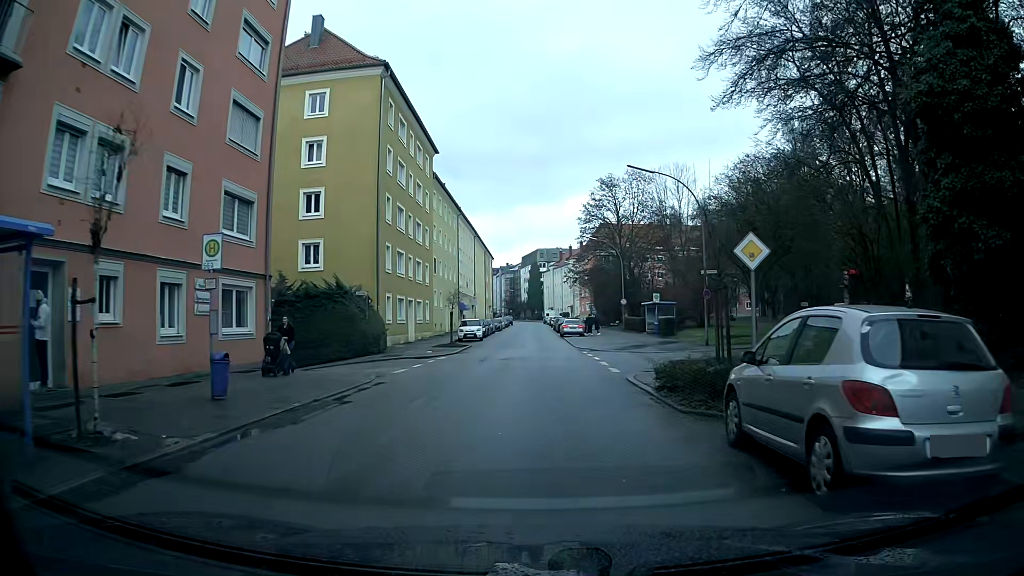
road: tertiary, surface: asphalt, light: Day
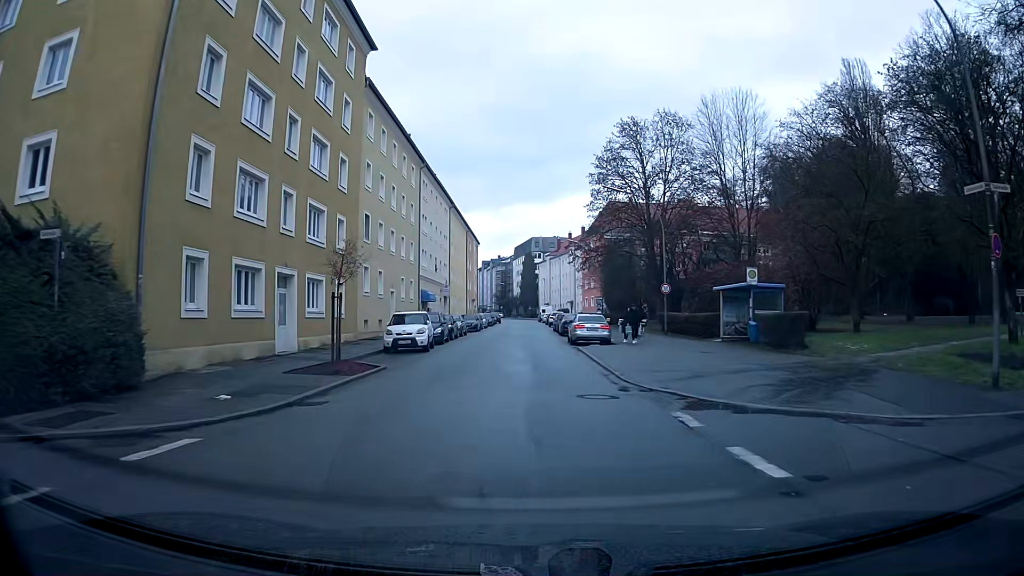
(+0.4, +22.8) m; +2°
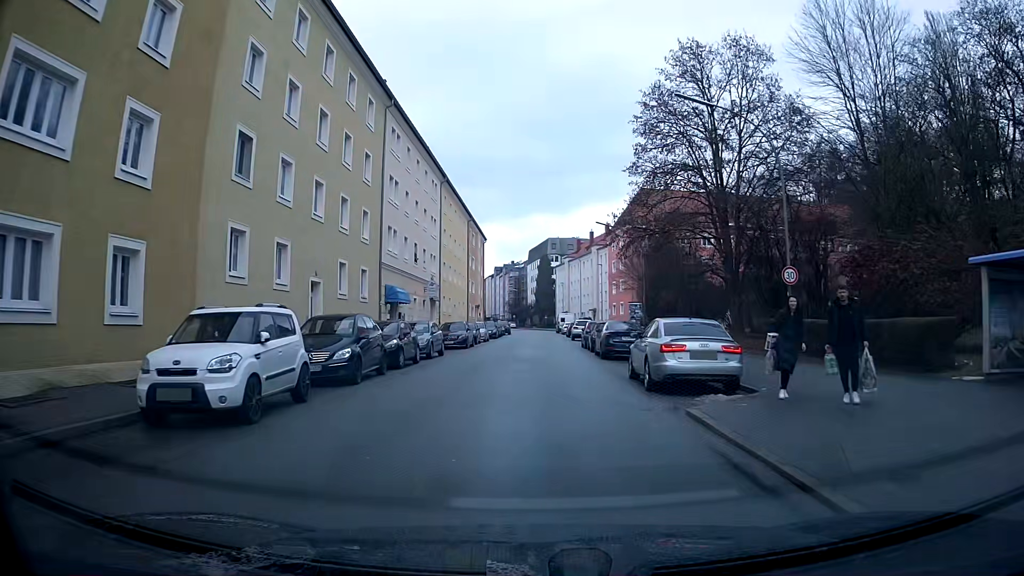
(-0.6, +18.2) m; -3°
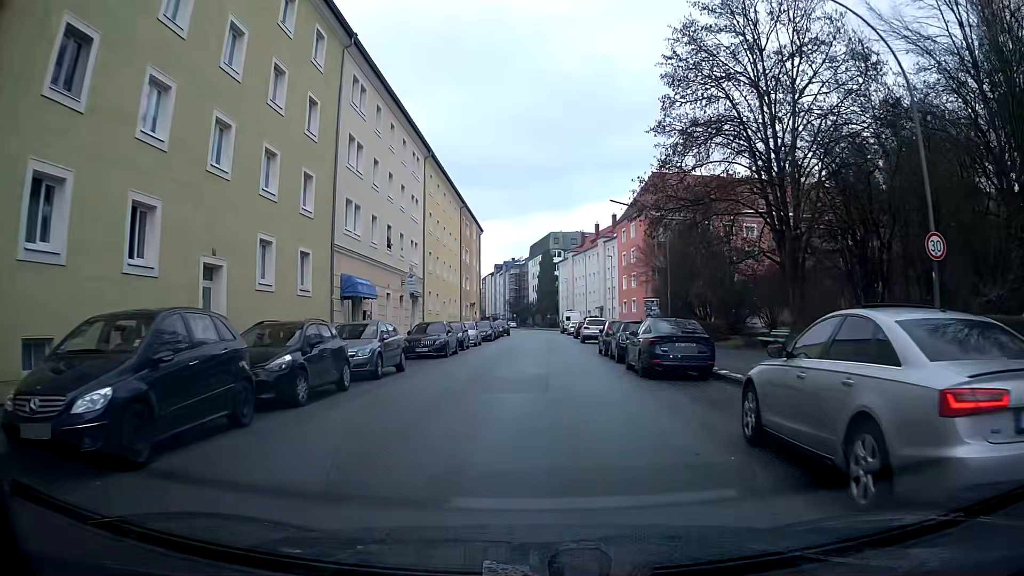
(+0.1, +9.0) m; +1°
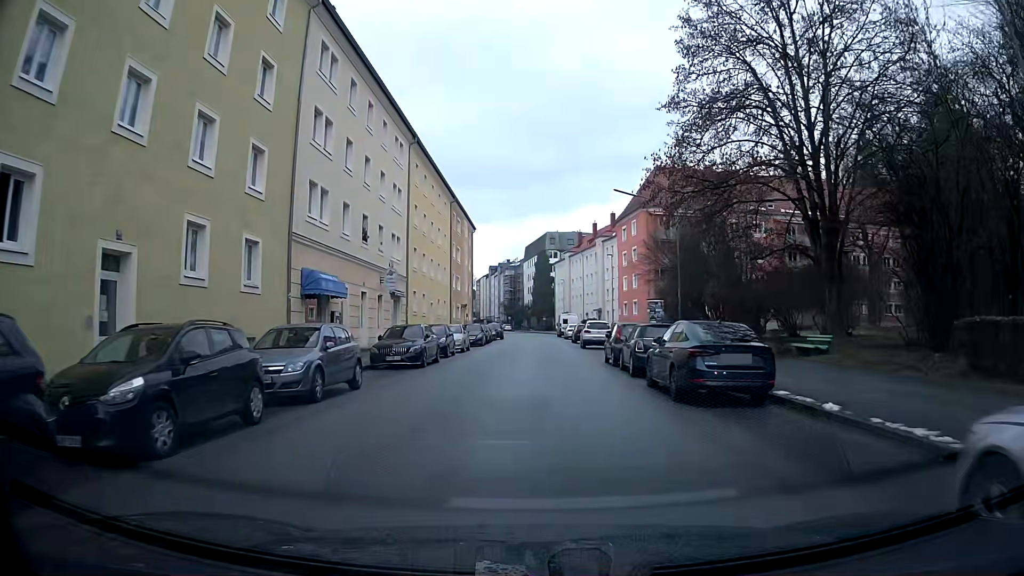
(0.0, +4.4) m; 0°
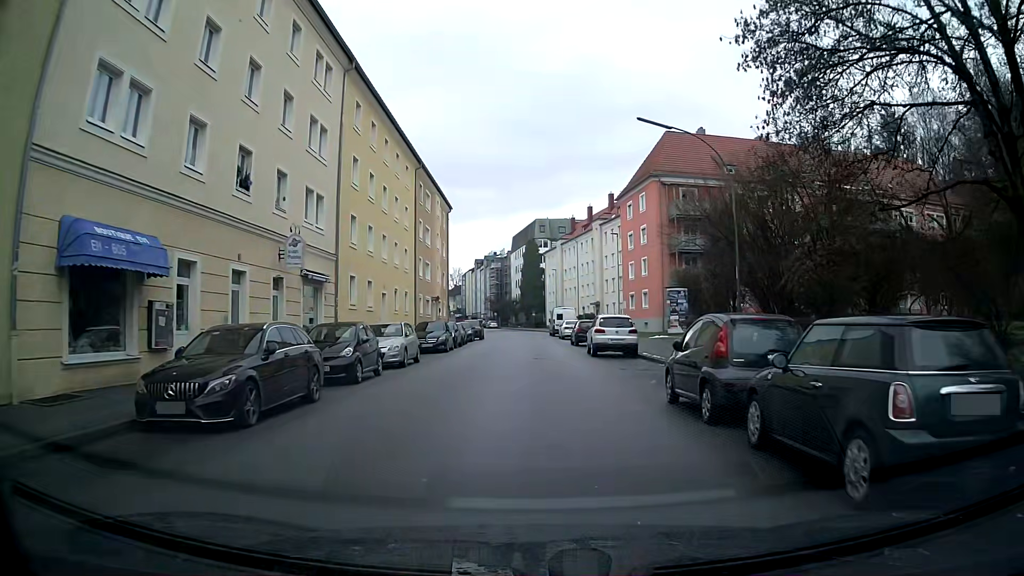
(+0.1, +13.2) m; 0°
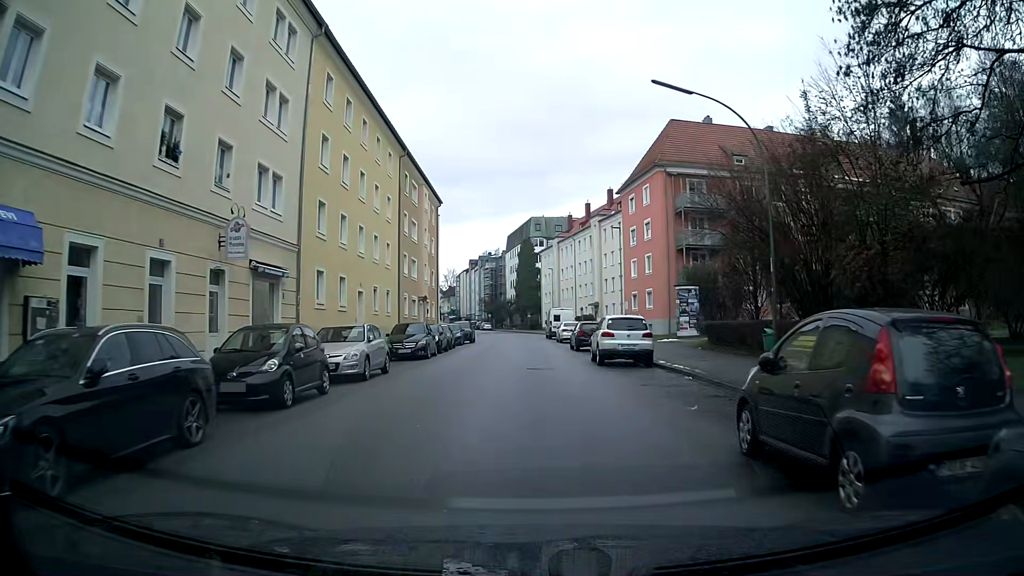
(0.0, +4.4) m; 0°
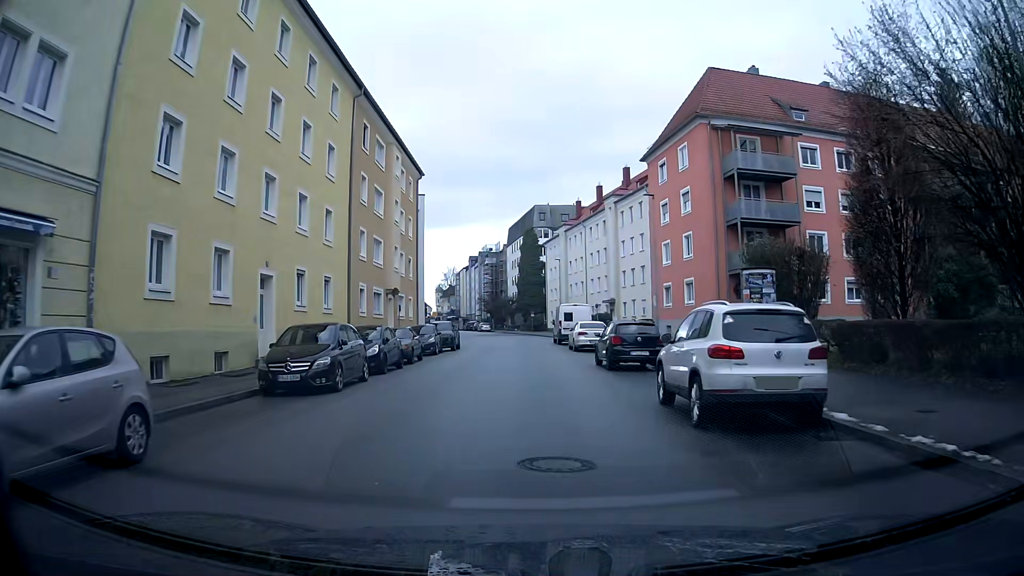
(0.0, +13.1) m; 0°
(0, +10) (0, +20) (0, +30) (-1, +40) (-1, +50) (-2, +60) (-3, +70) (-4, +80) (-6, +90) (-8, +99) m
